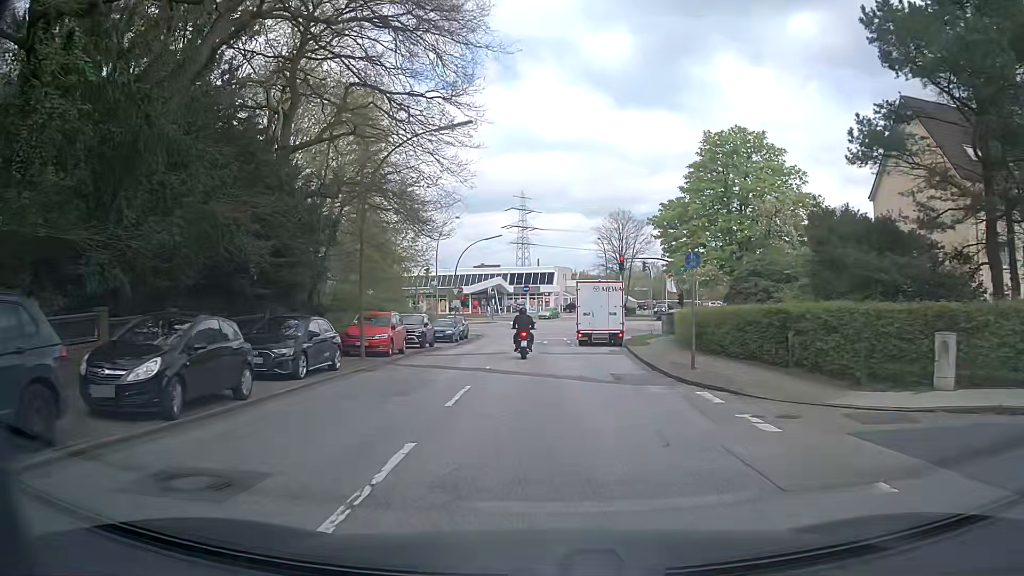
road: residential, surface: asphalt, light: Day
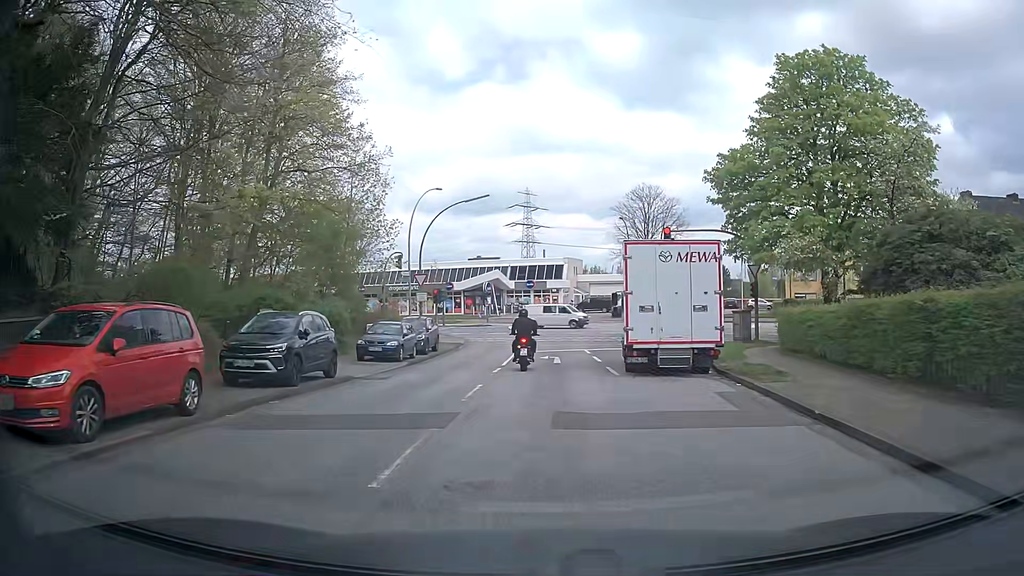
(0.0, +17.2) m; -1°
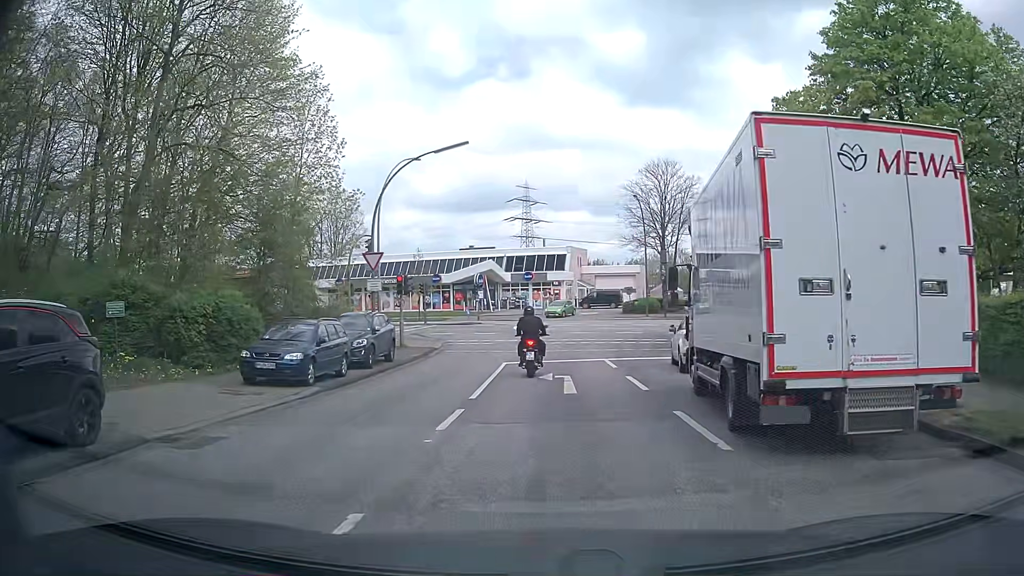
(-0.1, +9.9) m; -2°
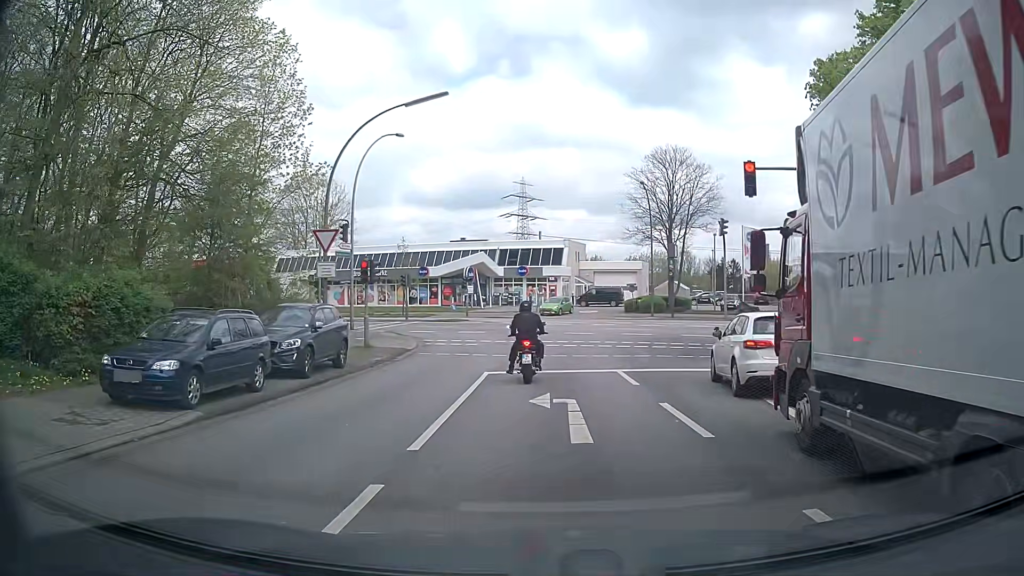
(+0.2, +5.1) m; +3°
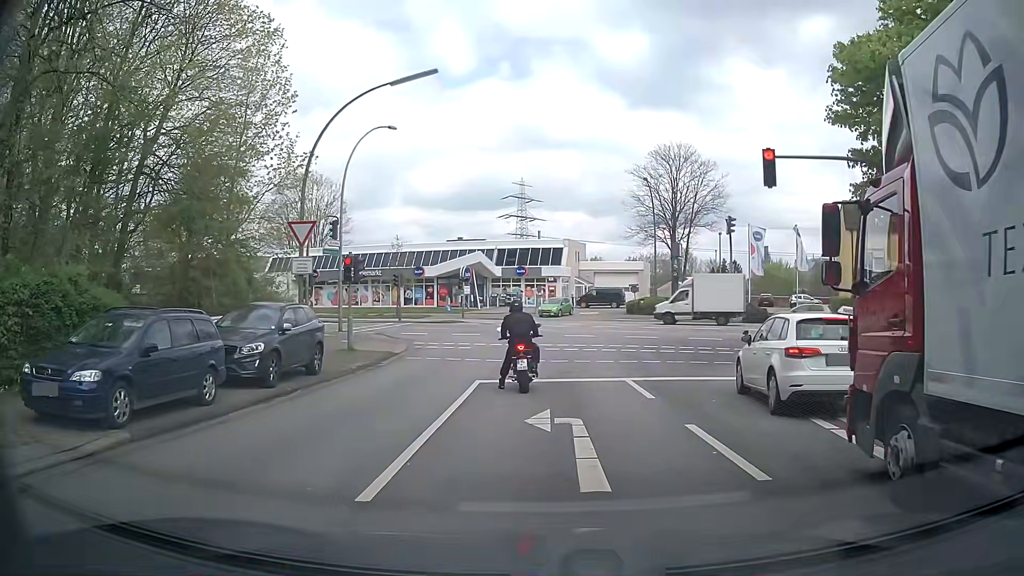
(0.0, +1.9) m; -1°
